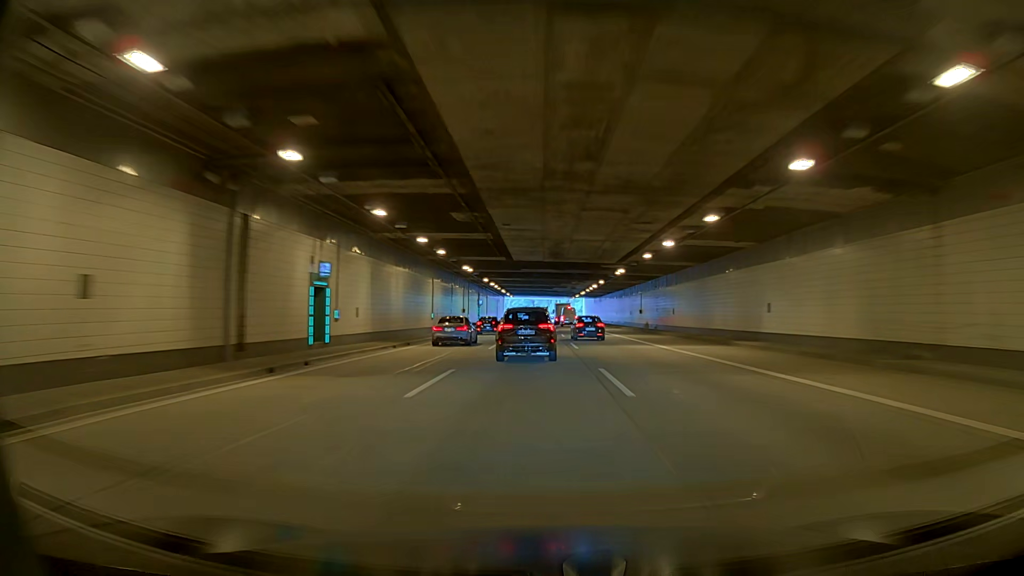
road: motorway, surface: asphalt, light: Day
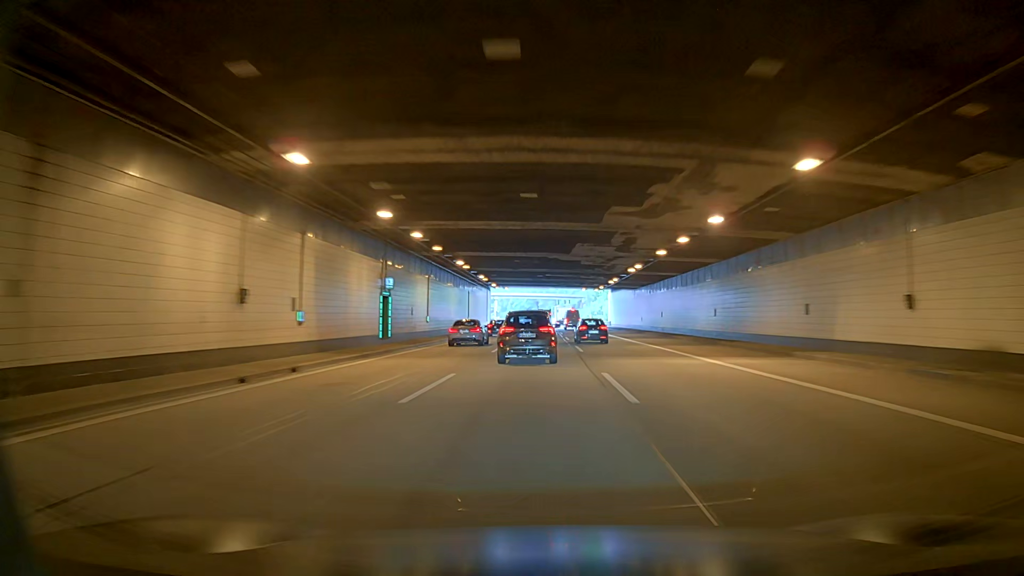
(-0.3, +54.3) m; 0°
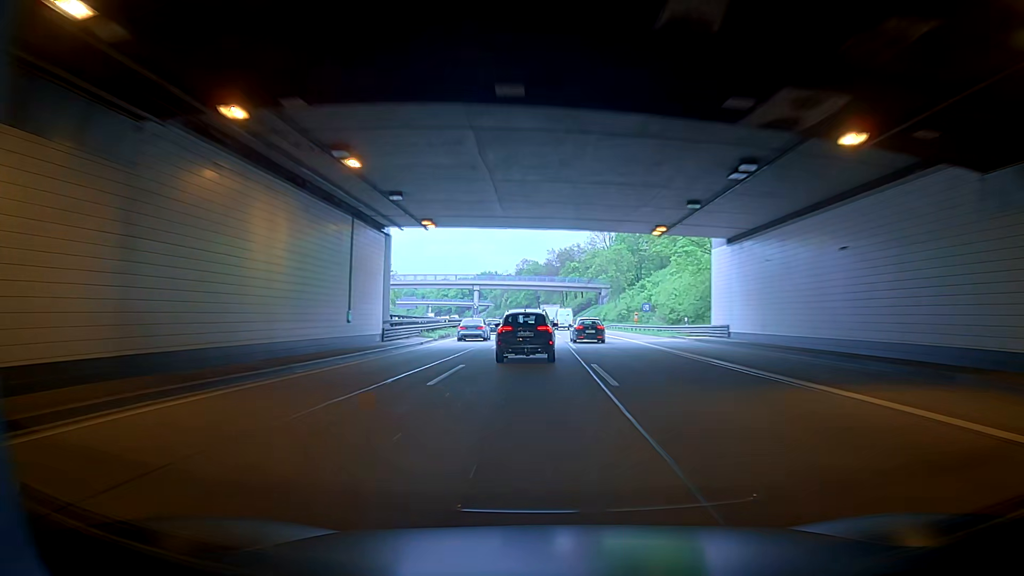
(0.0, +69.1) m; 0°
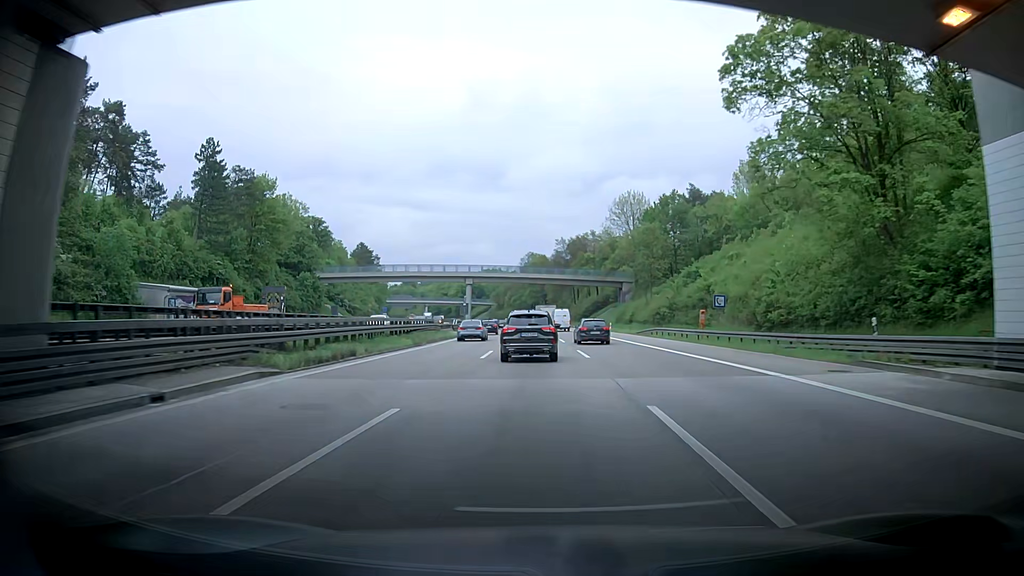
(0.0, +27.8) m; 0°
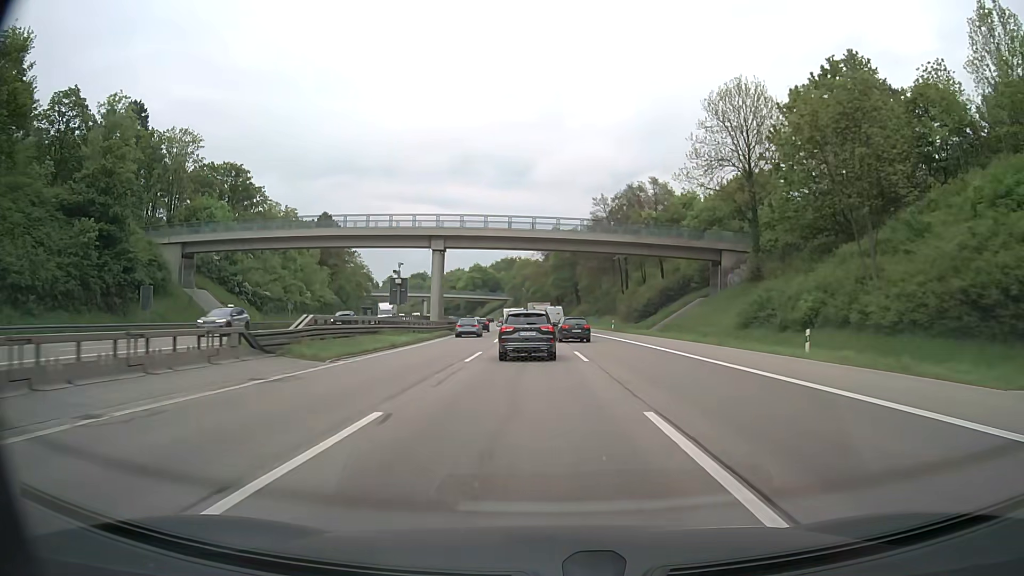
(-0.8, +56.8) m; -1°
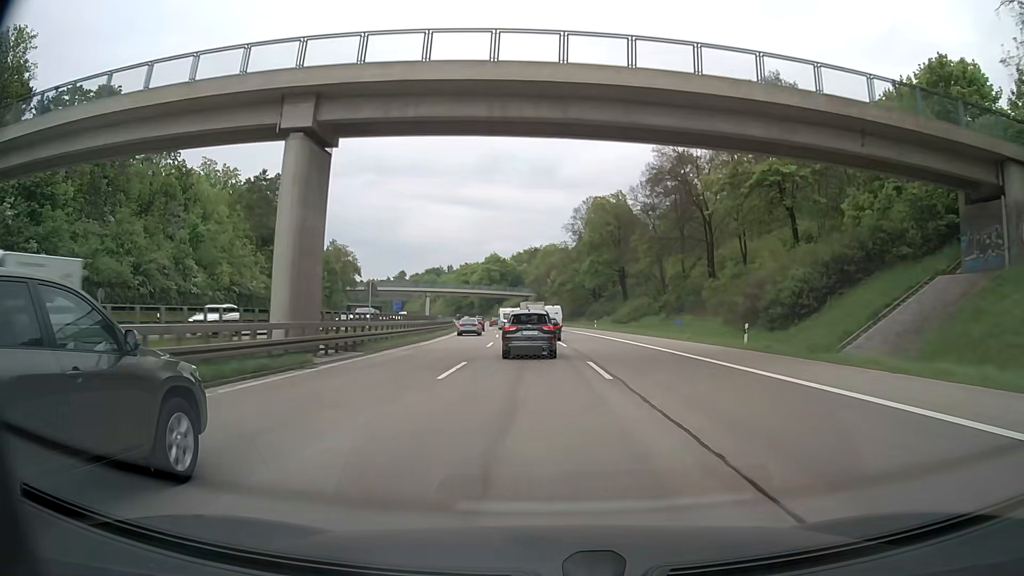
(-1.1, +42.4) m; -3°
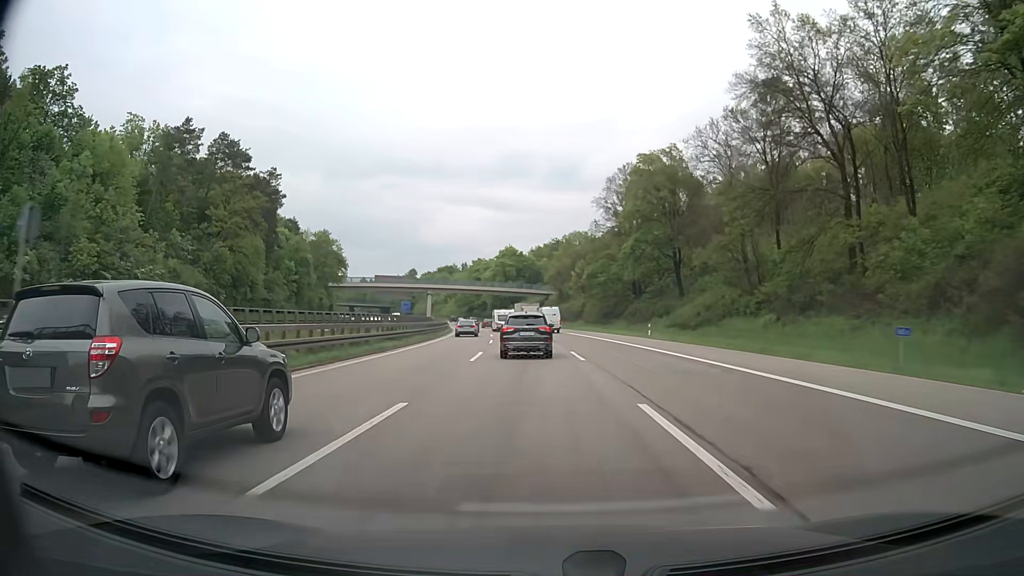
(-0.3, +28.6) m; -1°
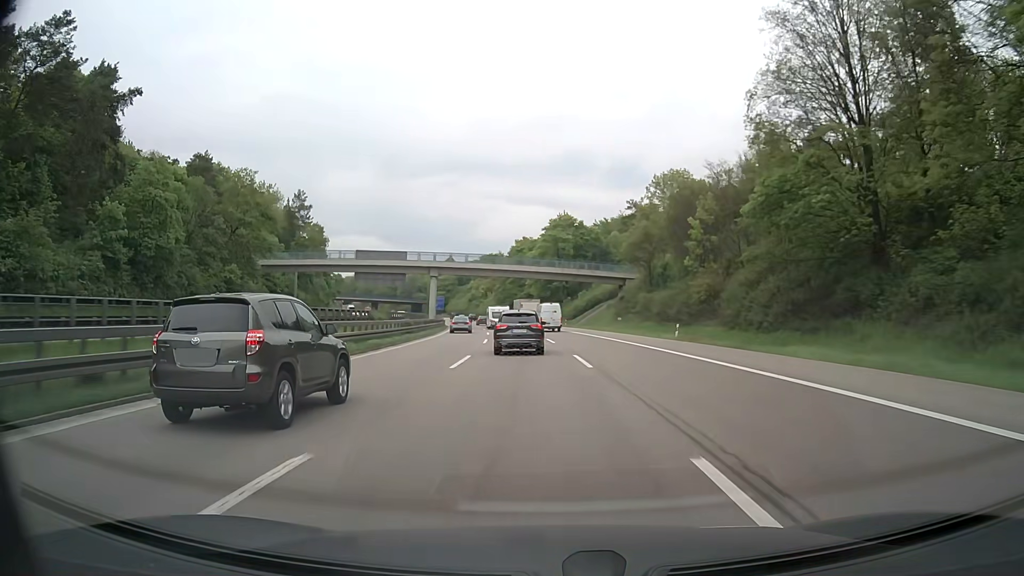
(-2.4, +58.7) m; -5°
(0, +10) (0, +20) (-1, +30) (-2, +40) (-2, +50) (-3, +60) (-4, +70) (-6, +80) (-7, +90) (-9, +100) m
